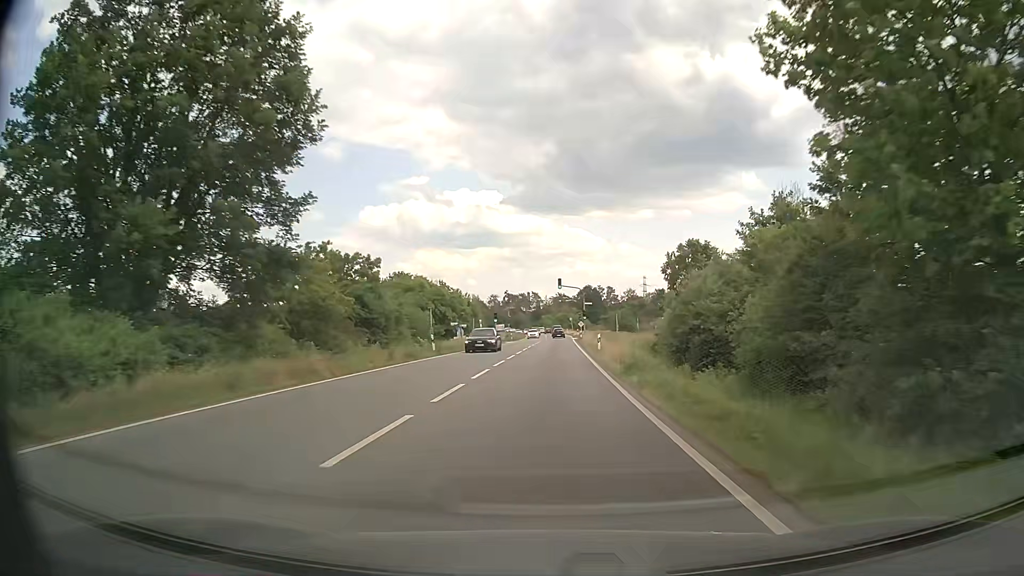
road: primary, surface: asphalt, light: Day
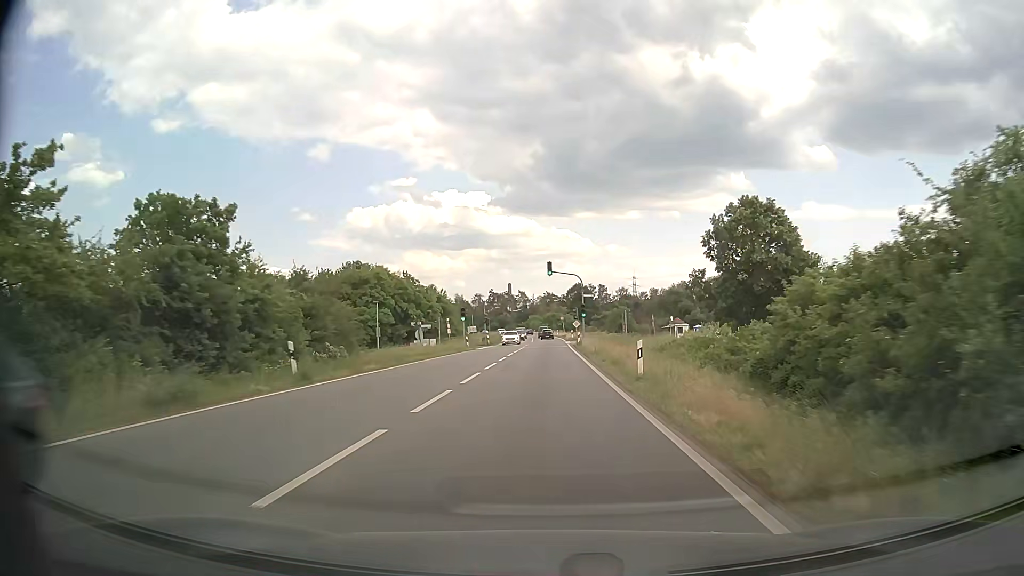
(+0.4, +19.7) m; +1°
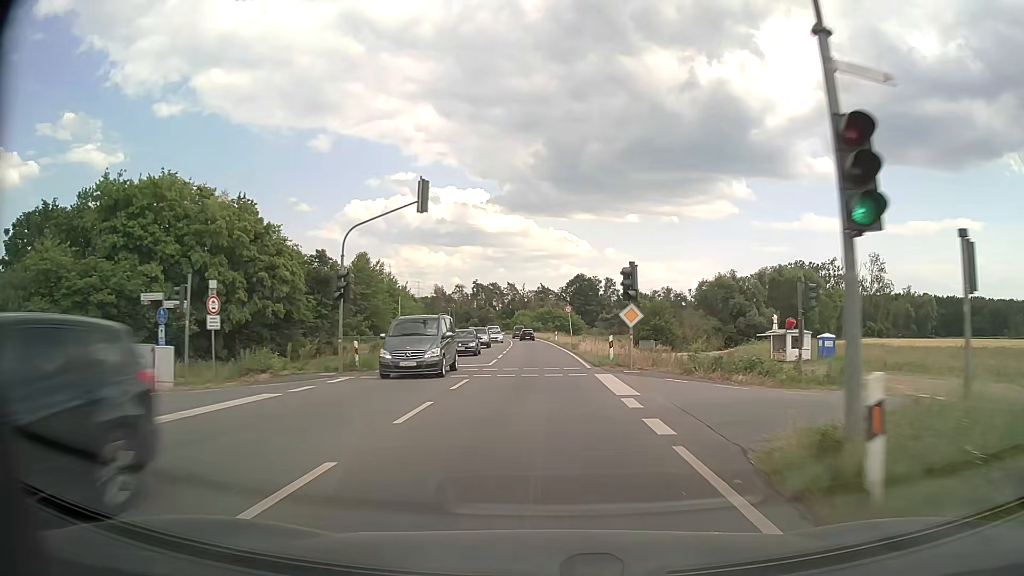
(+0.5, +50.3) m; +1°
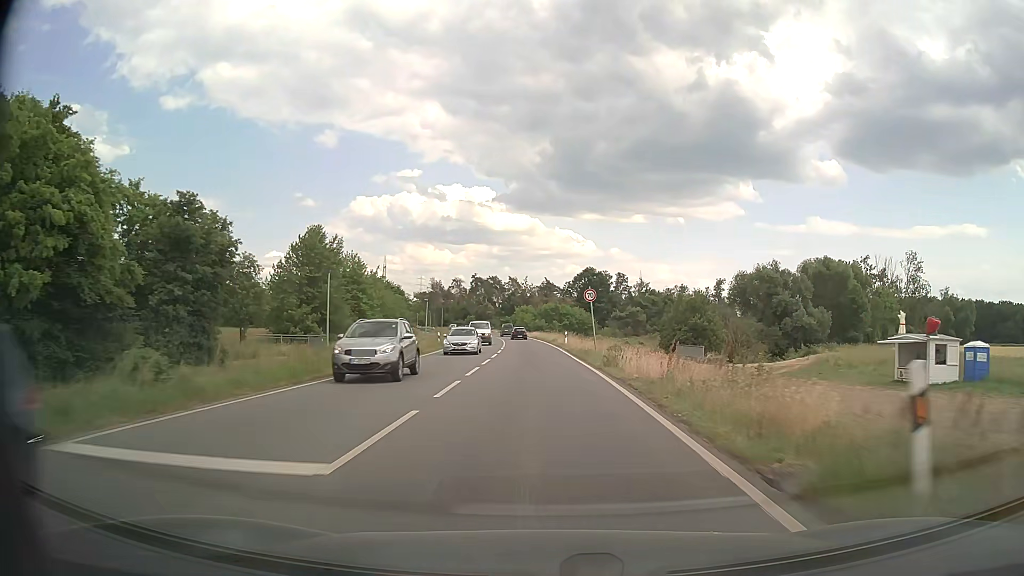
(0.0, +20.5) m; 0°
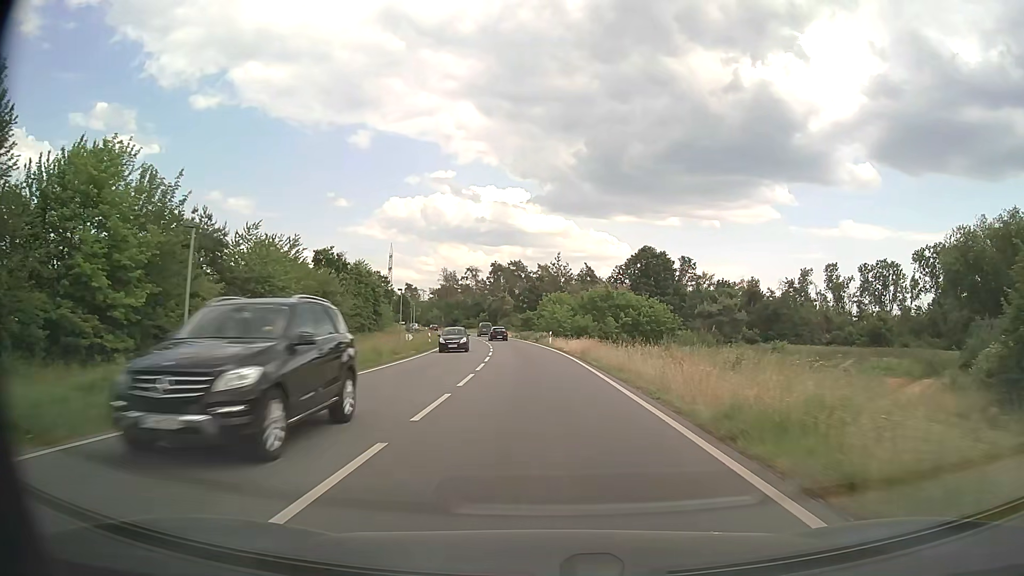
(-1.0, +51.9) m; -3°
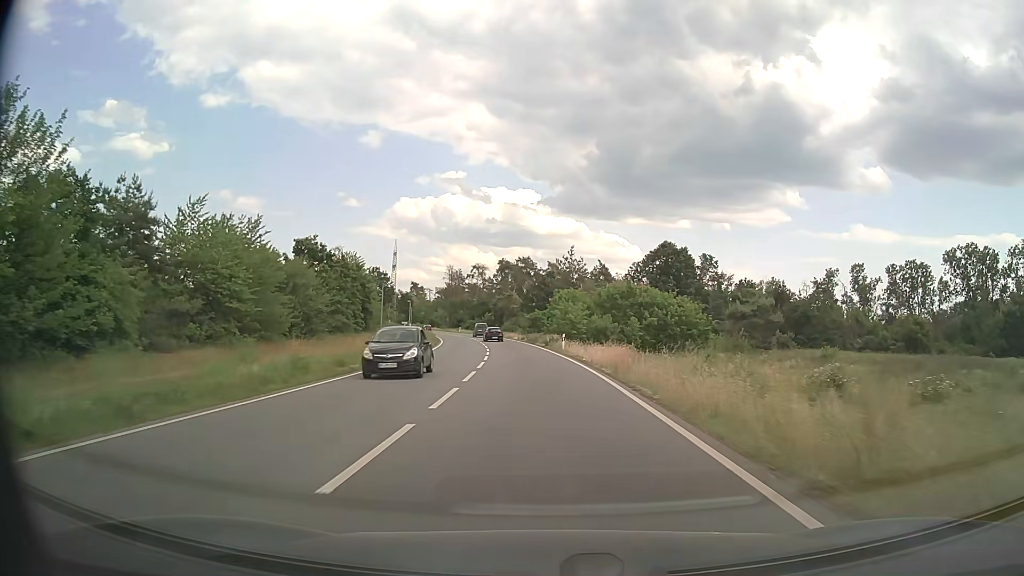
(-0.1, +10.5) m; -1°
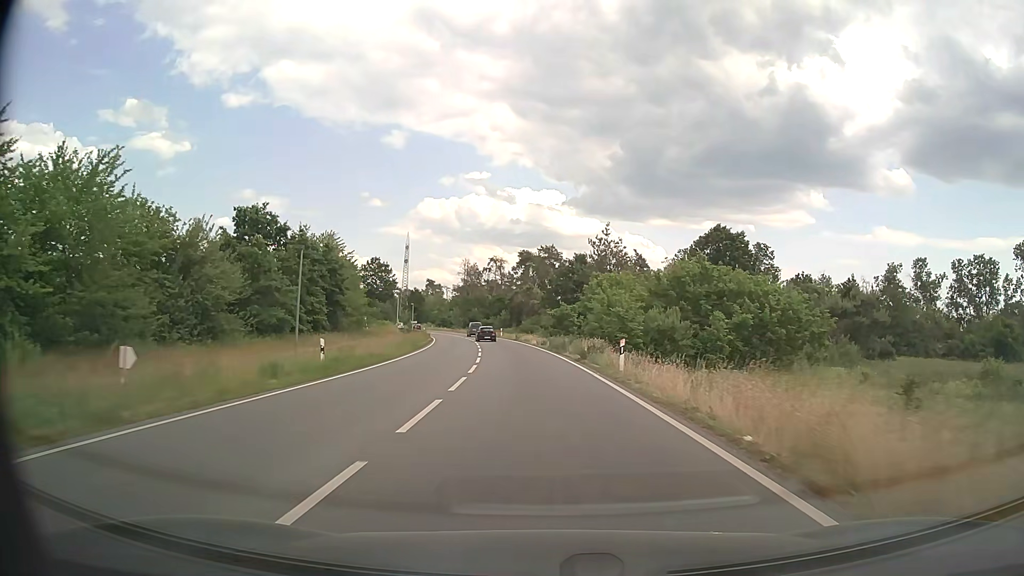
(-0.3, +21.0) m; -2°
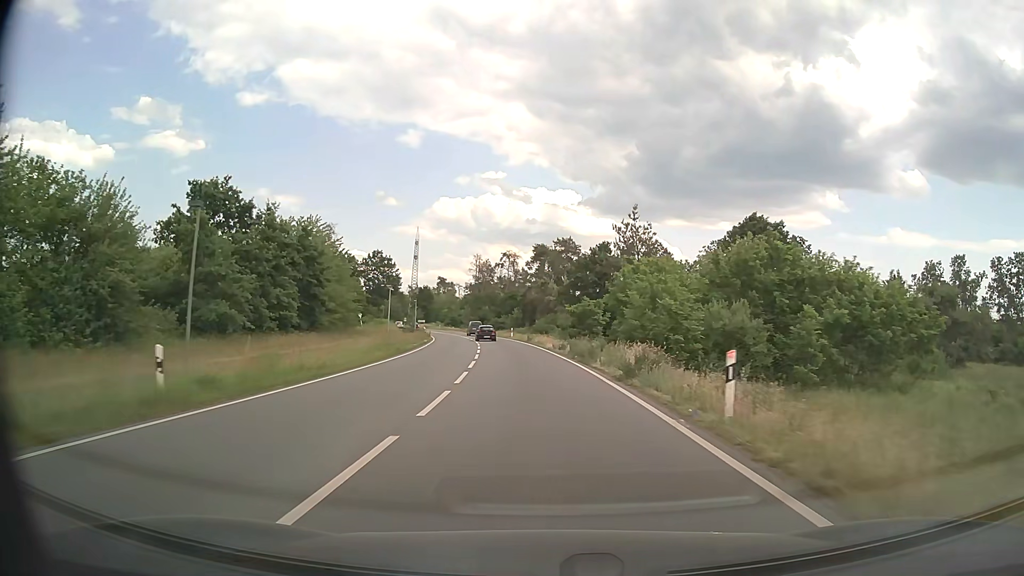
(-0.1, +10.5) m; -1°
(0, +10) (0, +20) (-1, +30) (-2, +40) (-3, +50) (-4, +60) (-6, +70) (-7, +80) (-9, +89) (-12, +99) m
